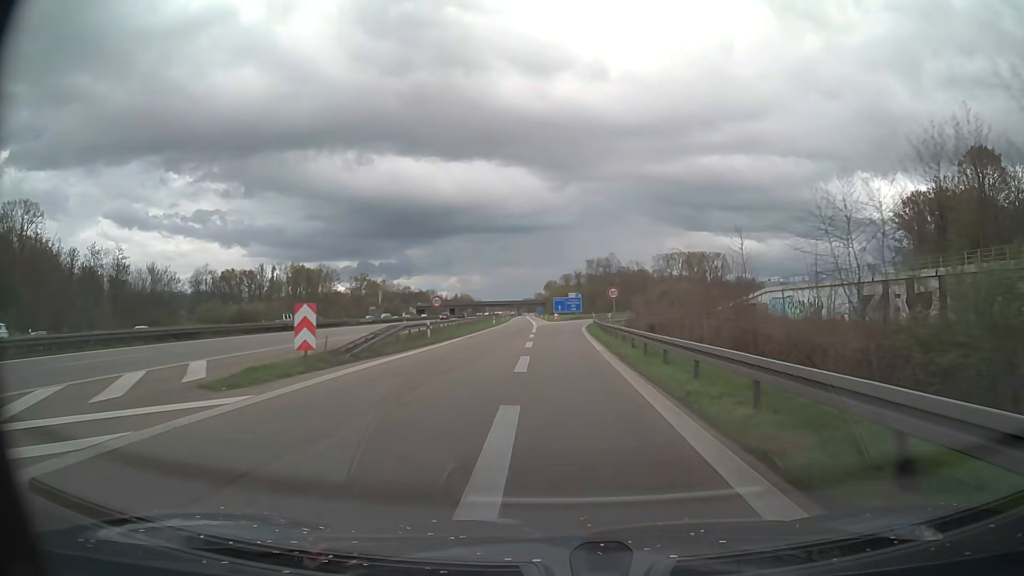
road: motorway_link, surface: asphalt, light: Day
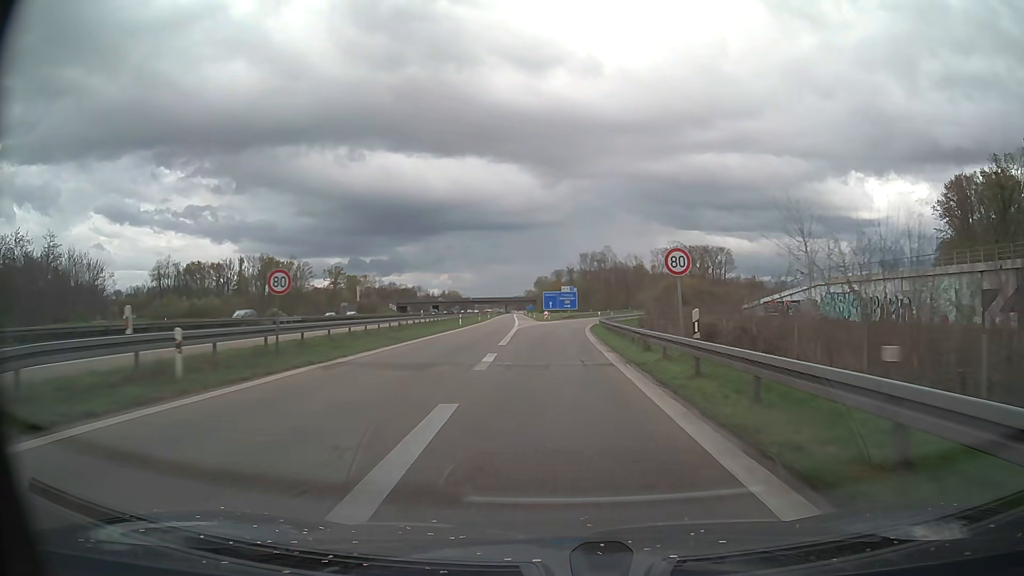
(+0.1, +23.9) m; +1°
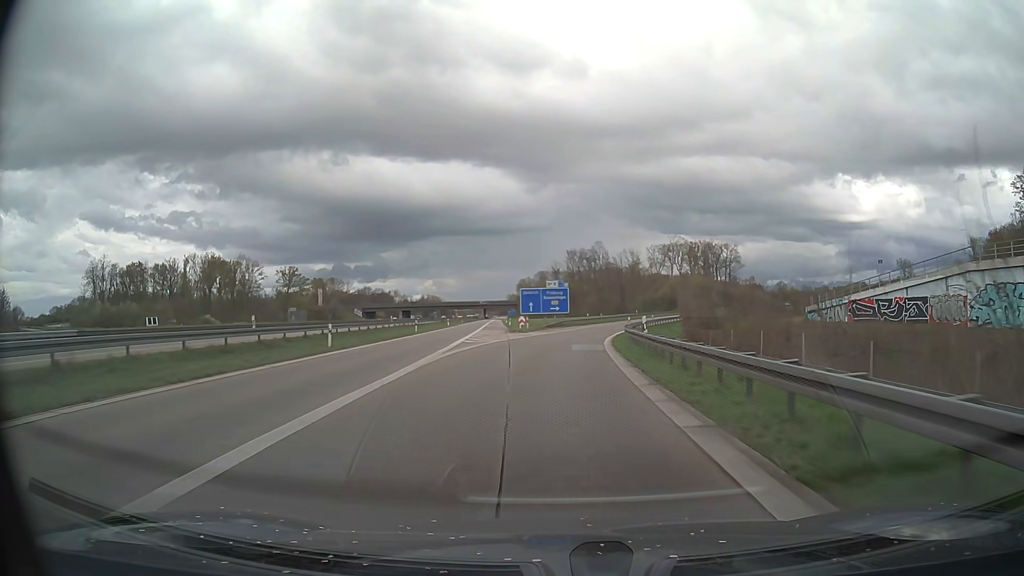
(+0.4, +34.7) m; +2°
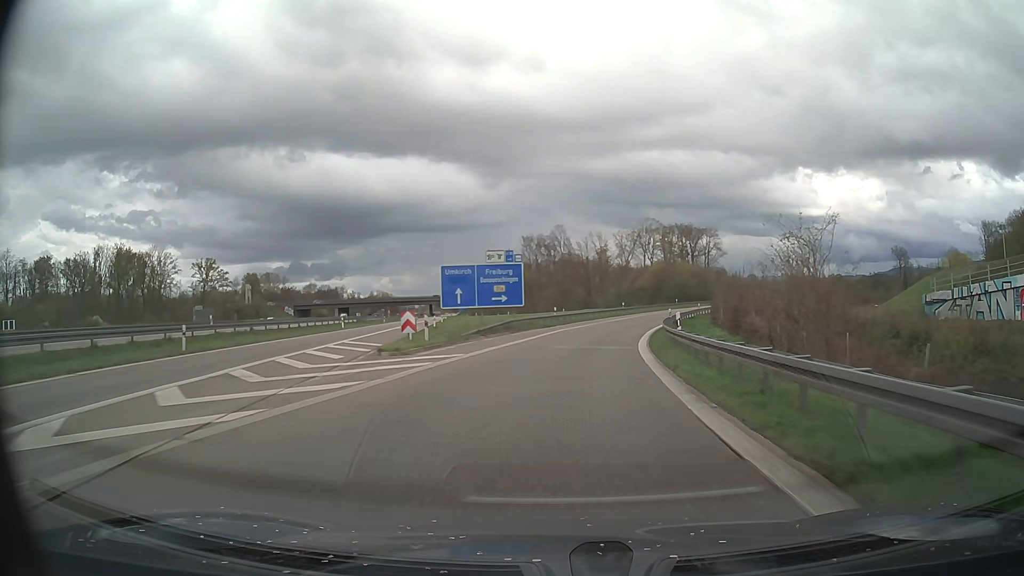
(+0.7, +33.6) m; +3°
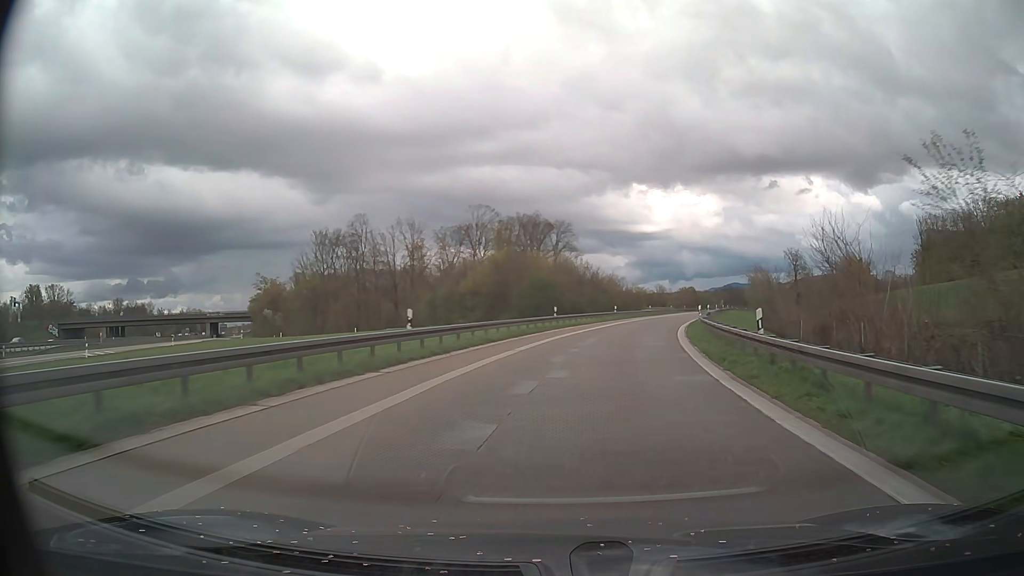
(+6.5, +54.6) m; +14°
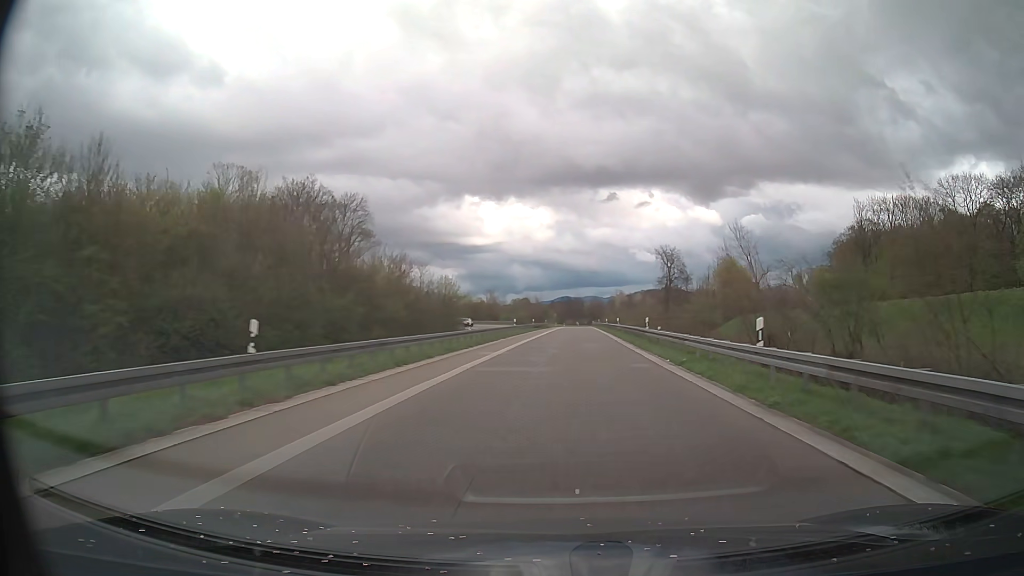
(+8.3, +54.2) m; +15°
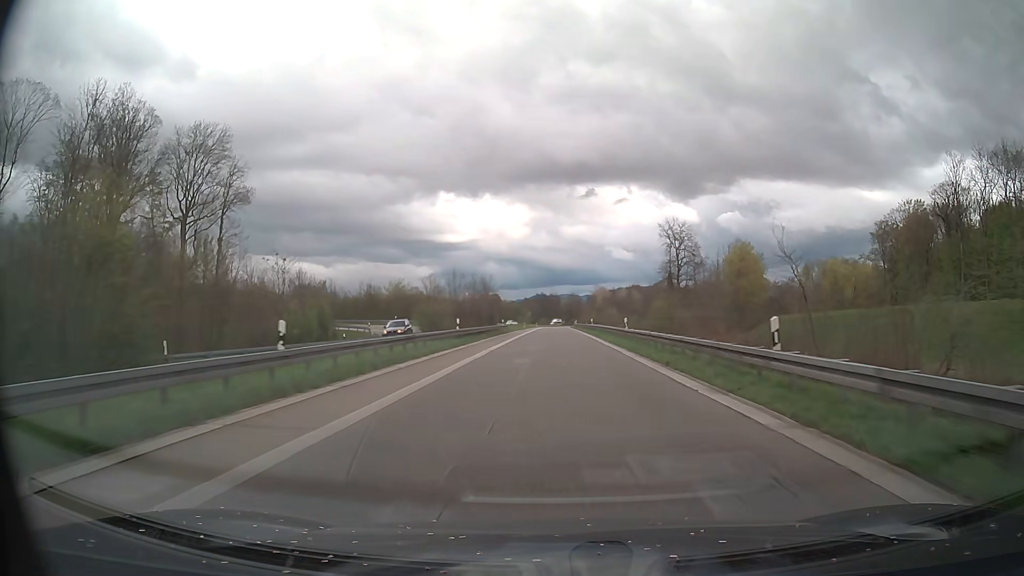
(+1.4, +46.5) m; +2°
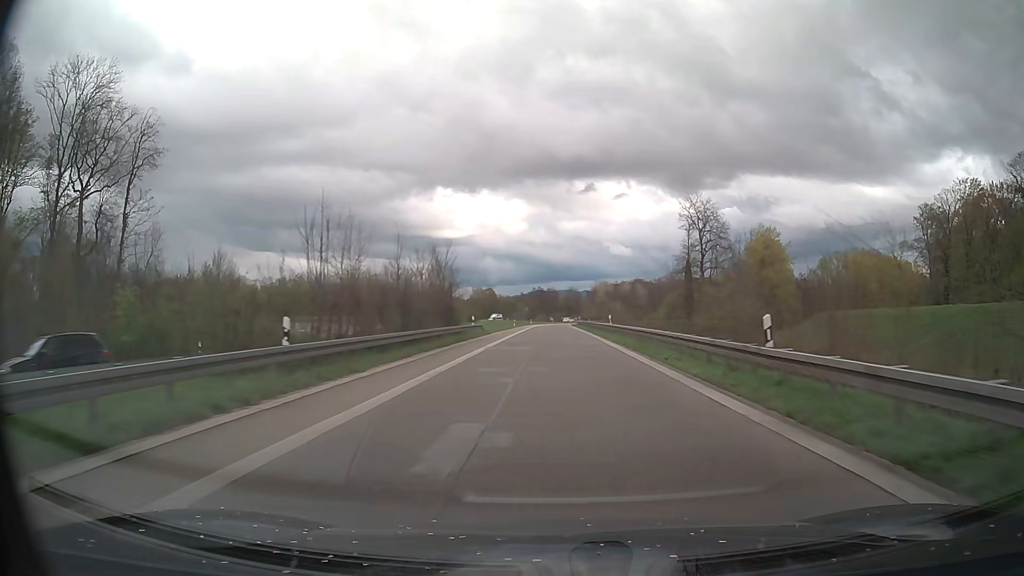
(+0.1, +23.8) m; 0°
(0, +10) (0, +20) (0, +30) (0, +40) (0, +50) (0, +60) (0, +70) (0, +80) (0, +90) (0, +100) m
